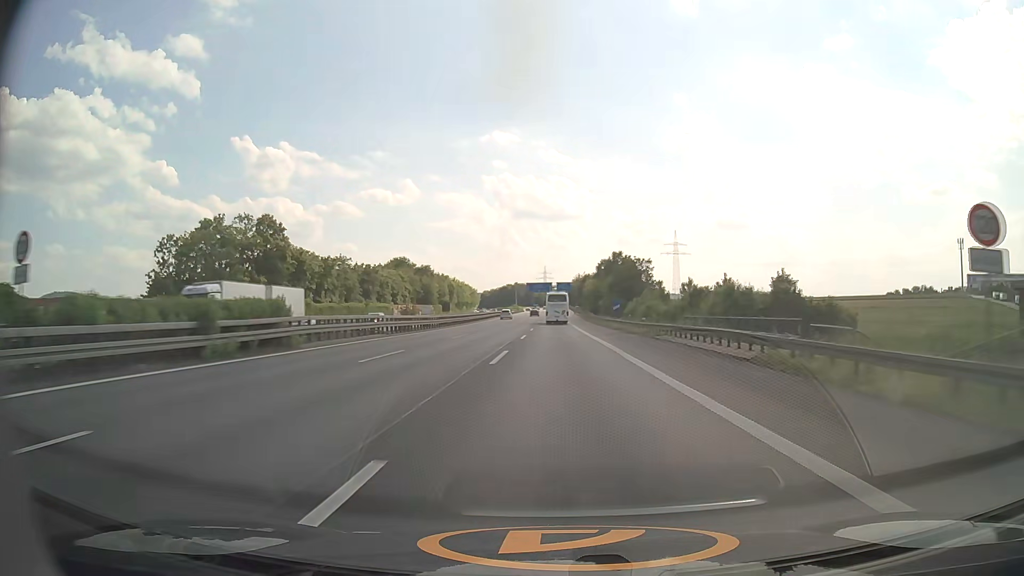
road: motorway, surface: asphalt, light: Day
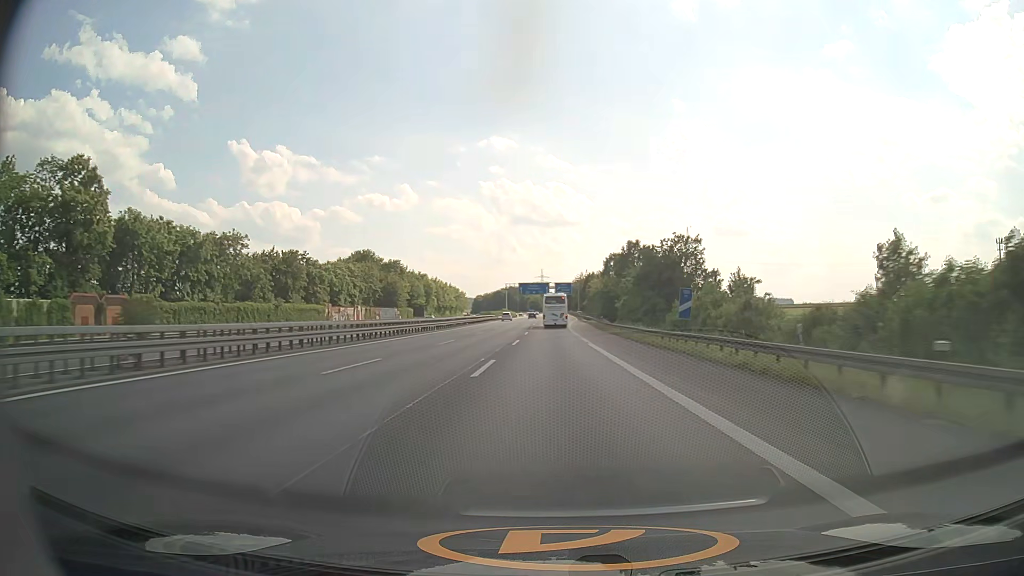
(+0.1, +37.5) m; 0°
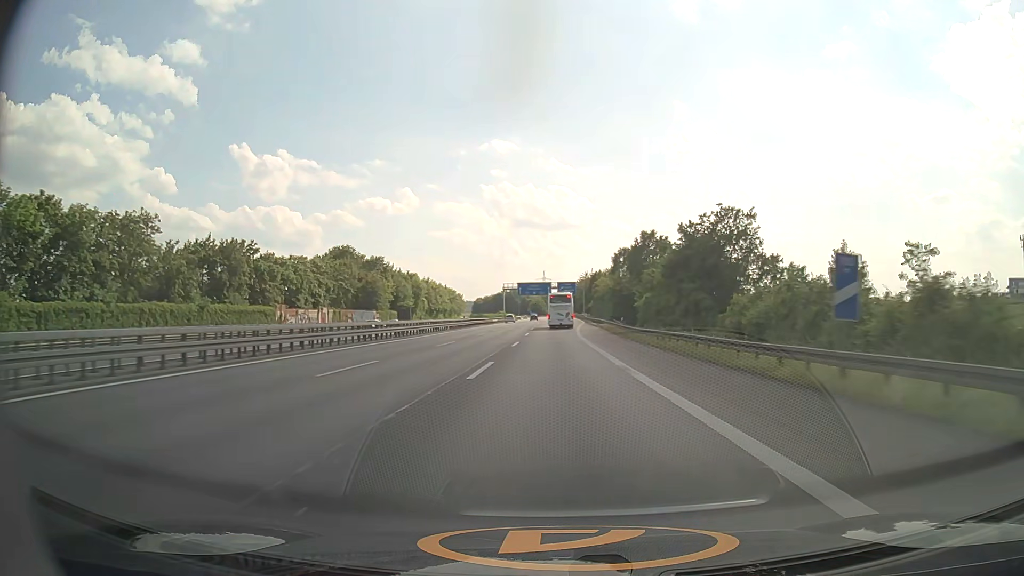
(-0.1, +18.5) m; 0°
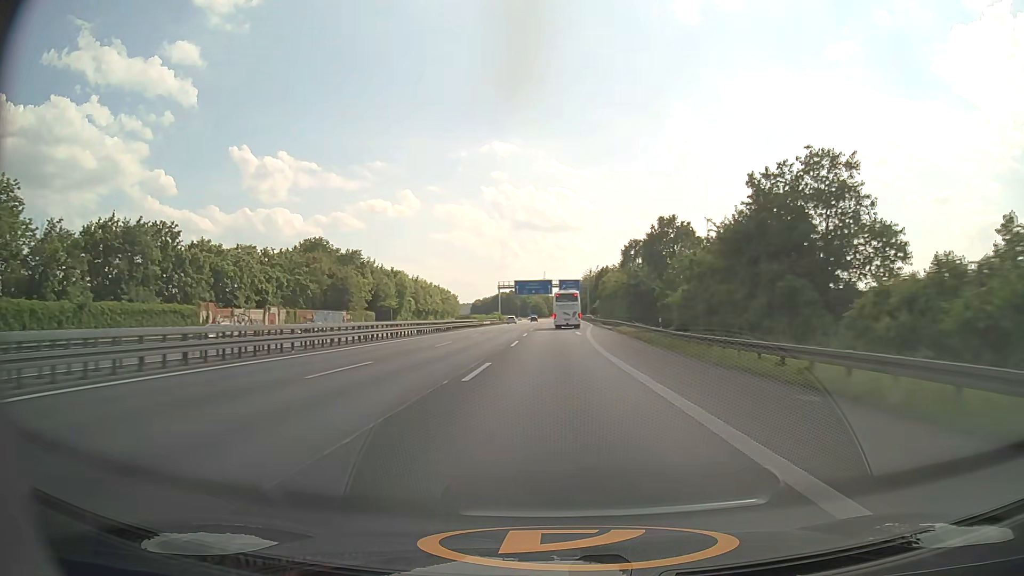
(0.0, +18.5) m; 0°
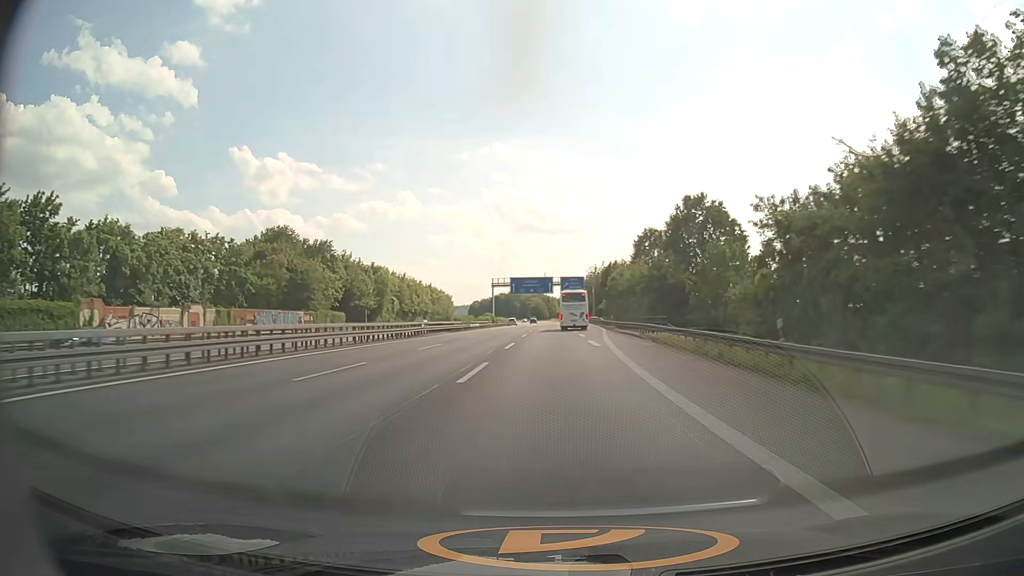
(0.0, +18.4) m; 0°
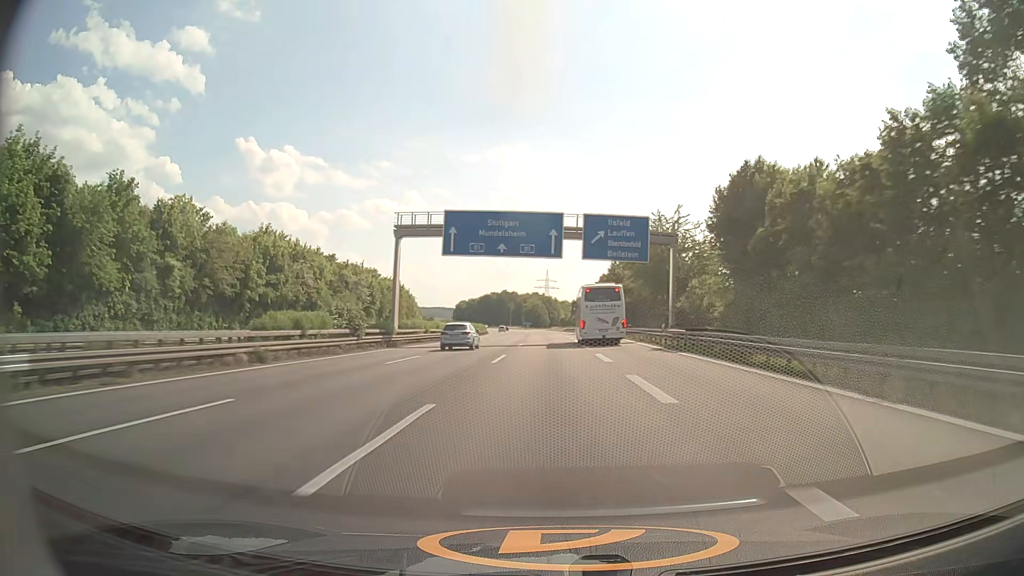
(-0.2, +90.7) m; 0°
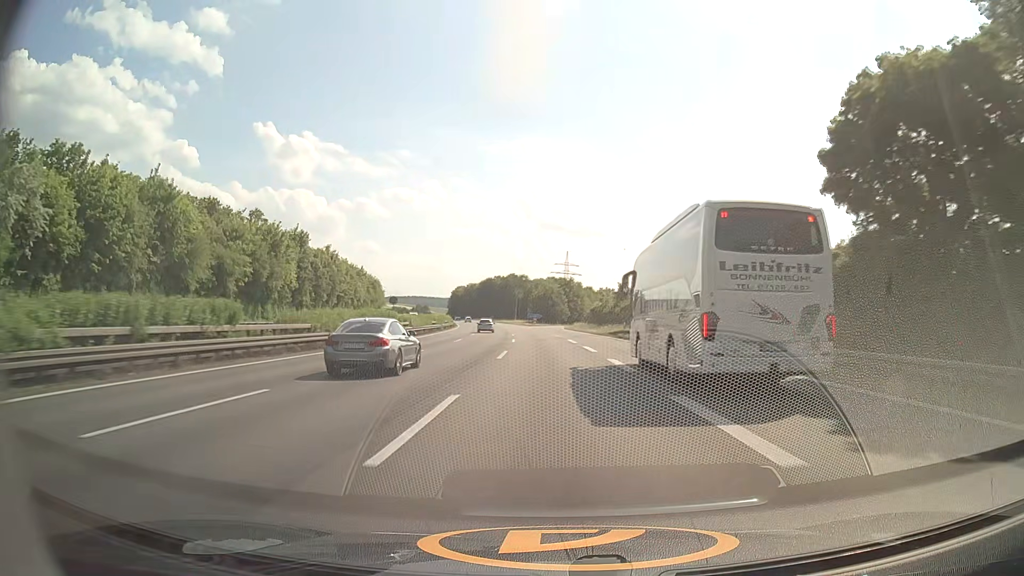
(-0.7, +88.6) m; -1°
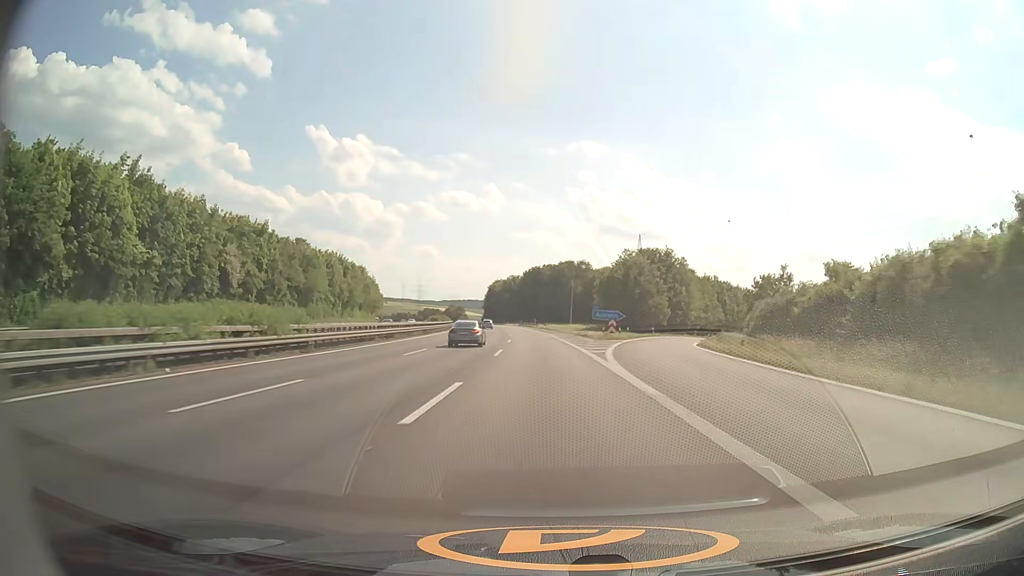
(-3.5, +87.0) m; -5°
(0, +10) (0, +20) (-1, +30) (-1, +40) (-1, +50) (-2, +60) (-3, +70) (-3, +80) (-4, +90) (-5, +100) m
